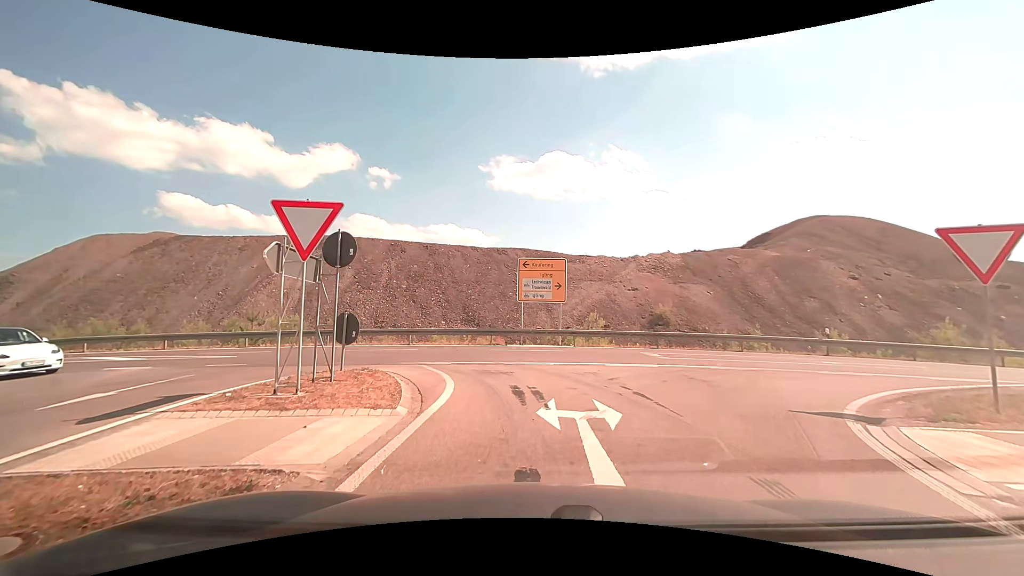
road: trunk_link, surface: asphalt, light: Day
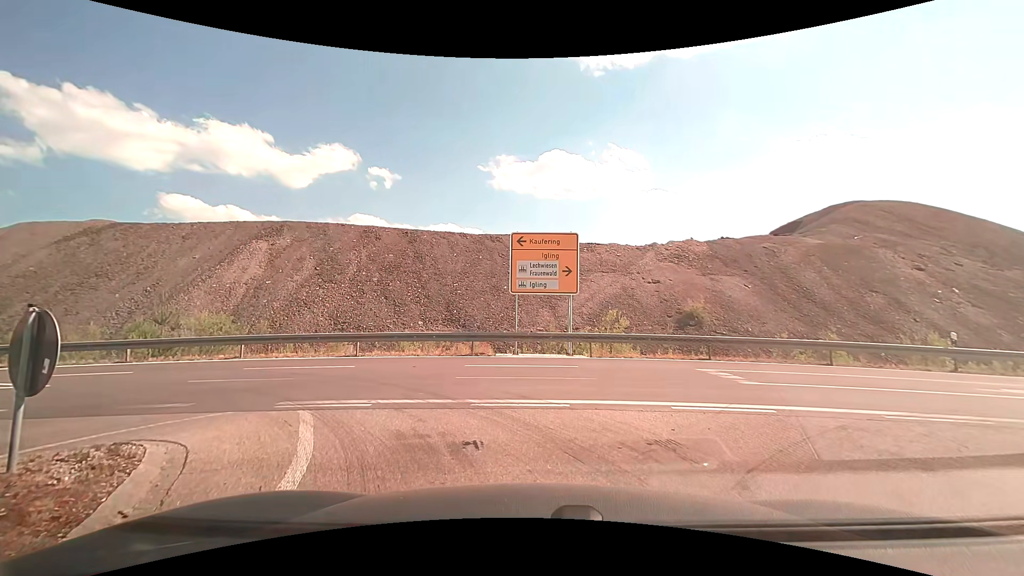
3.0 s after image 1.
(+0.1, +7.1) m; -1°
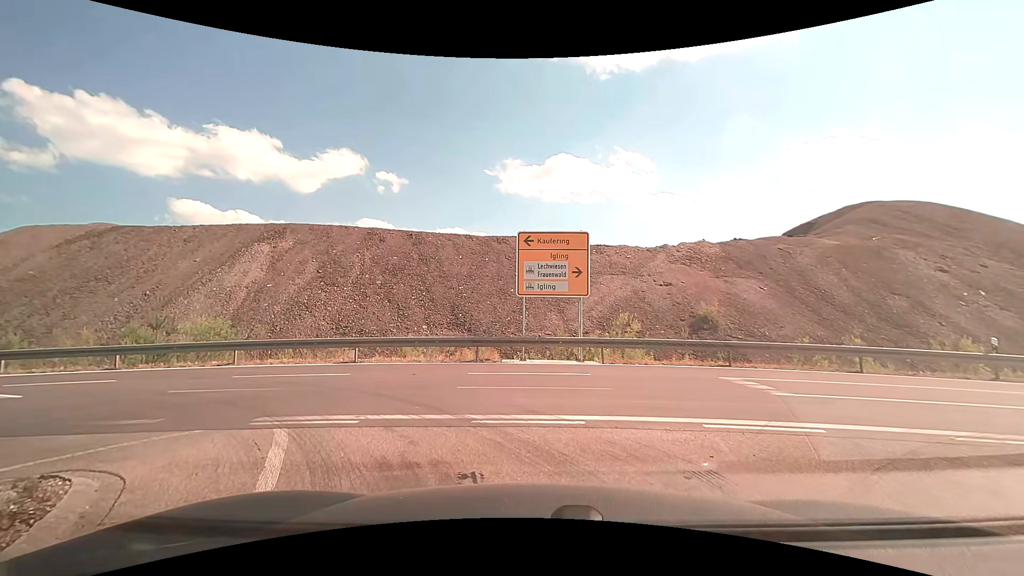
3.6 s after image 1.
(0.0, +0.9) m; 0°
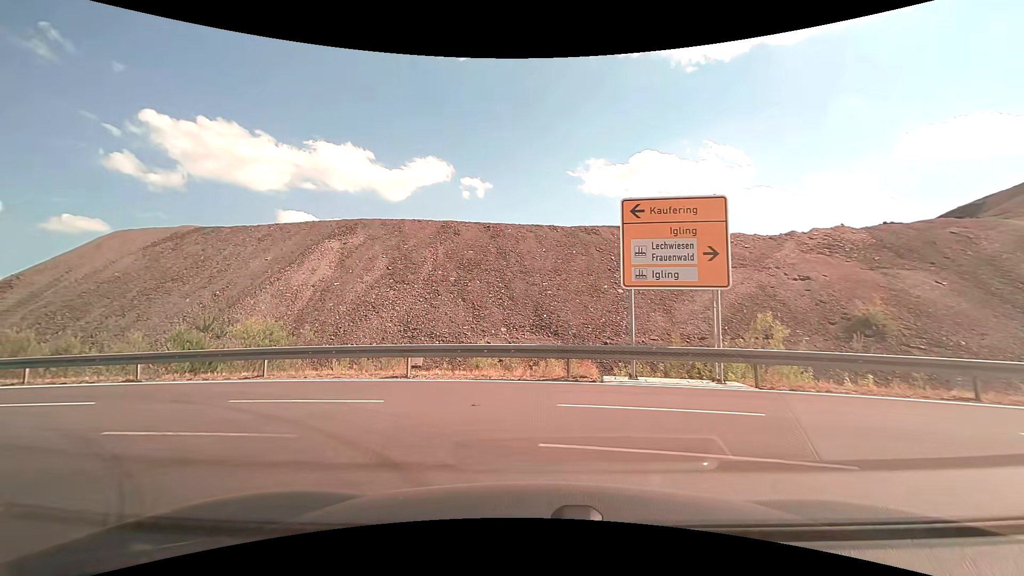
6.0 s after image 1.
(-0.3, +4.7) m; -9°
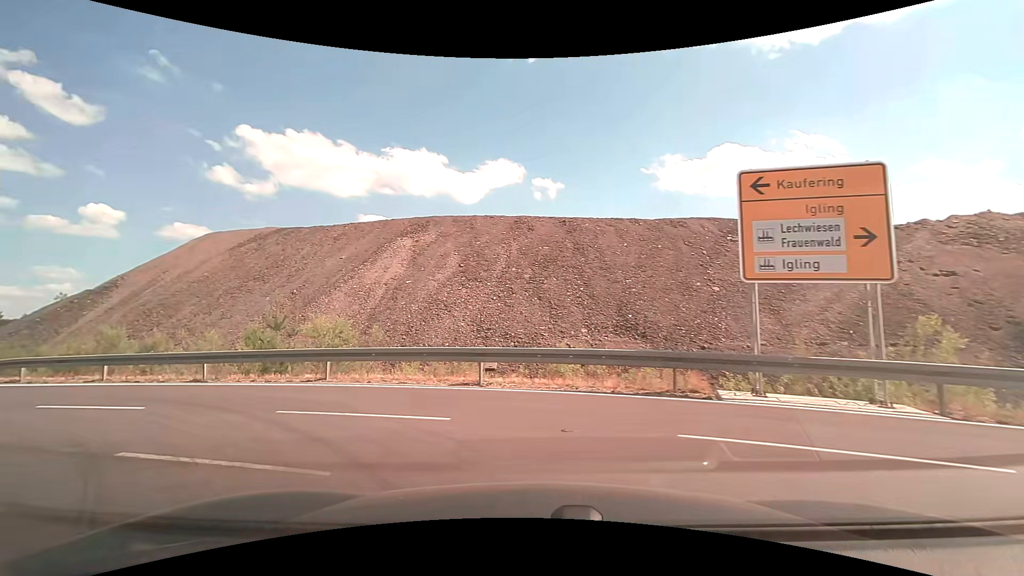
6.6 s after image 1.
(-0.1, +1.9) m; -8°
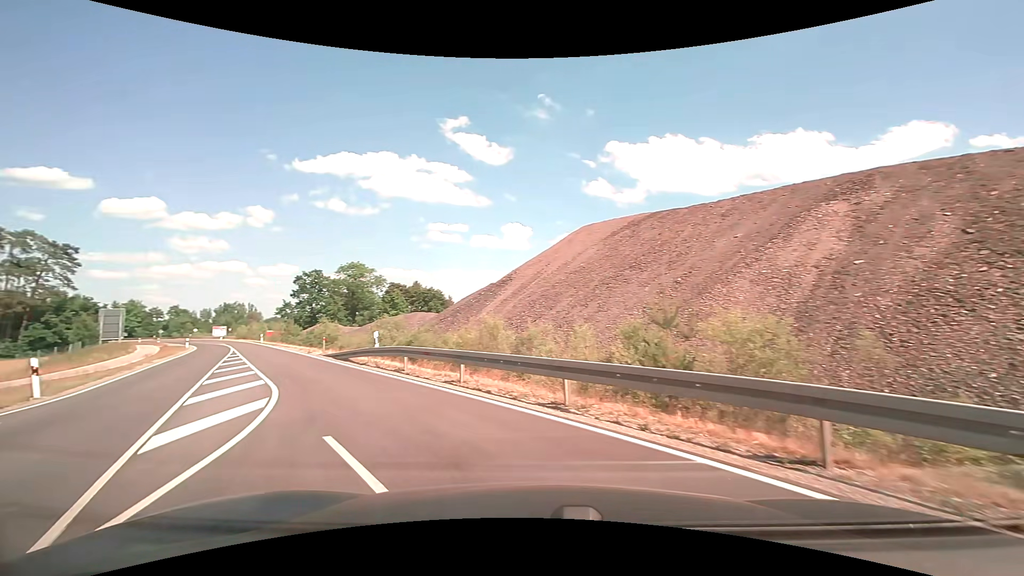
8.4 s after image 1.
(-2.7, +7.2) m; -40°
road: tertiary
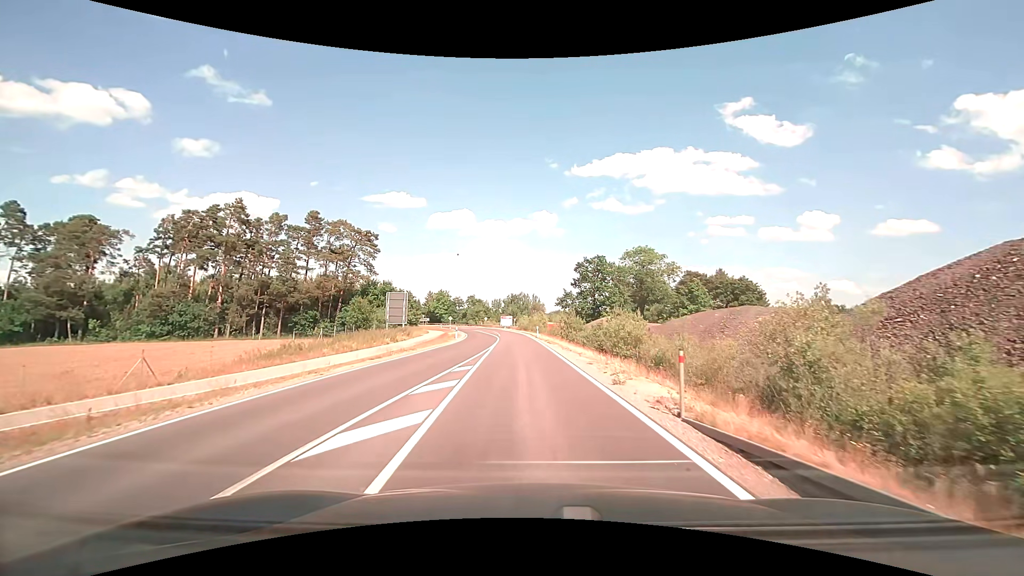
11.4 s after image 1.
(-8.5, +18.5) m; -32°
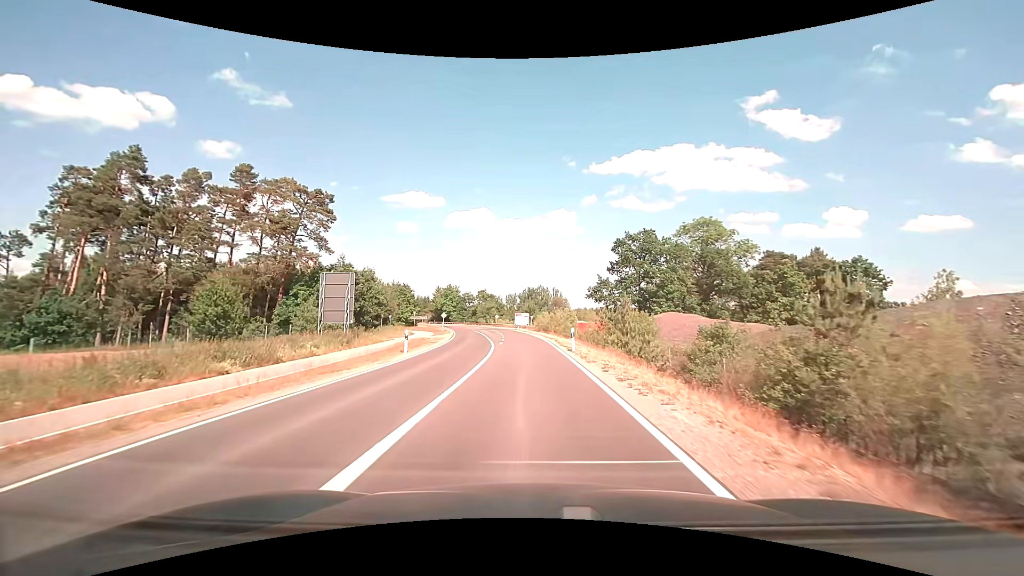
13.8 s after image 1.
(-0.5, +24.8) m; -2°
(0, +10) (0, +20) (-1, +30) (-1, +40) (-2, +50) (-2, +60) (-4, +70) (-5, +80) (-7, +90) (-9, +99) m
